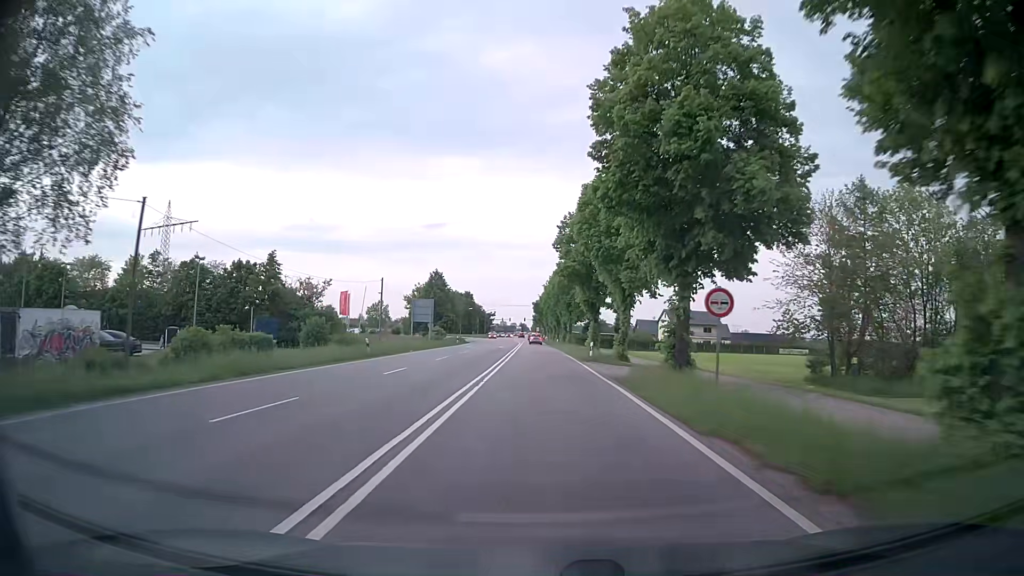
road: secondary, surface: asphalt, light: Day
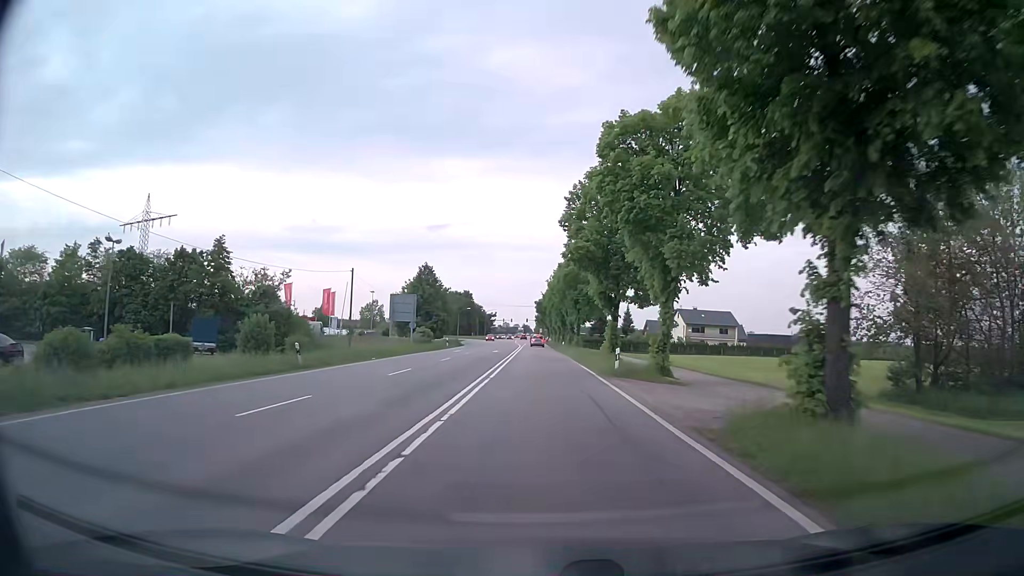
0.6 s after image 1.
(0.0, +11.0) m; 0°
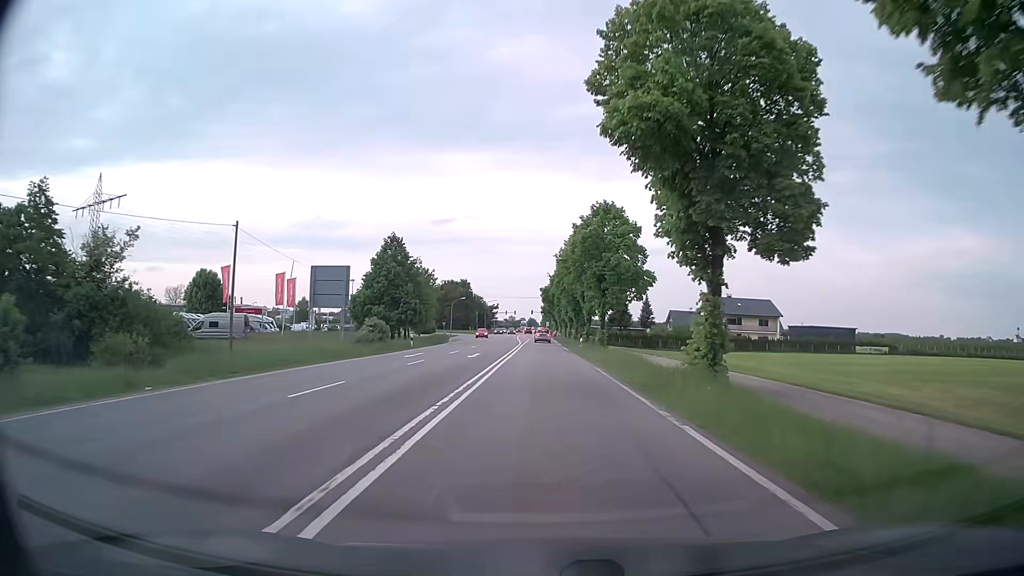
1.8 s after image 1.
(0.0, +21.4) m; 0°
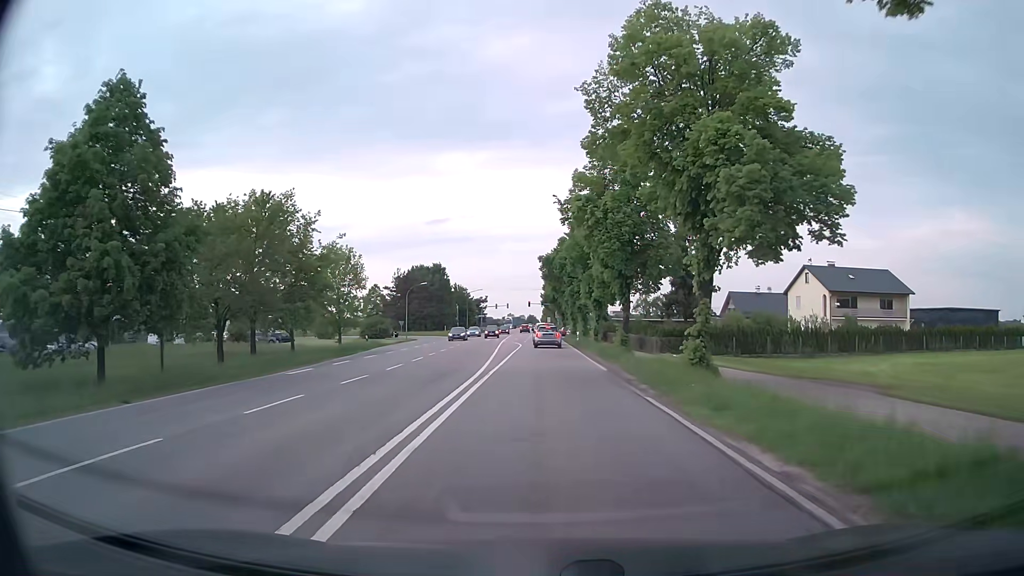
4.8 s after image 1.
(-0.4, +42.8) m; 0°
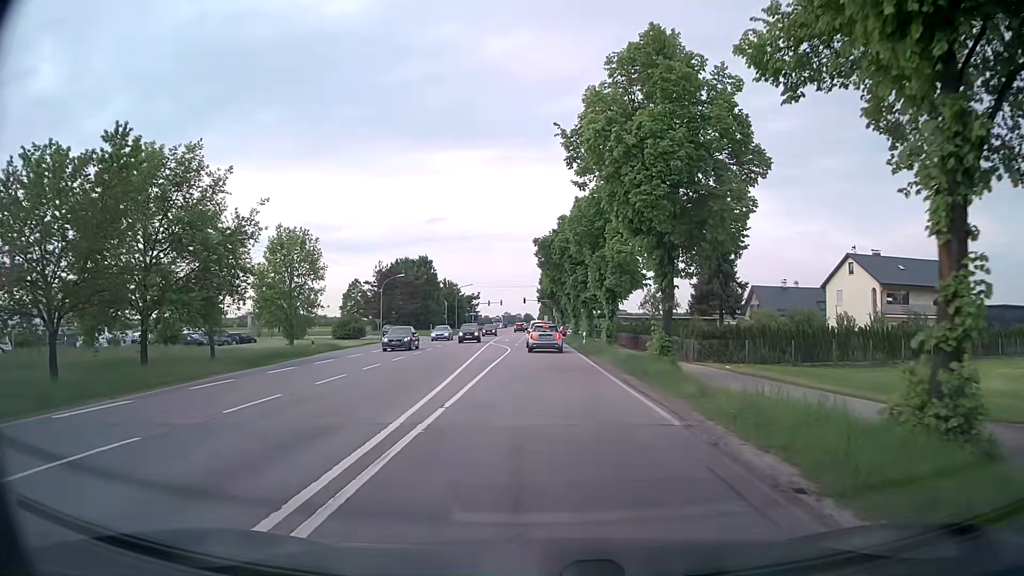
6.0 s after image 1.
(0.0, +11.6) m; 0°
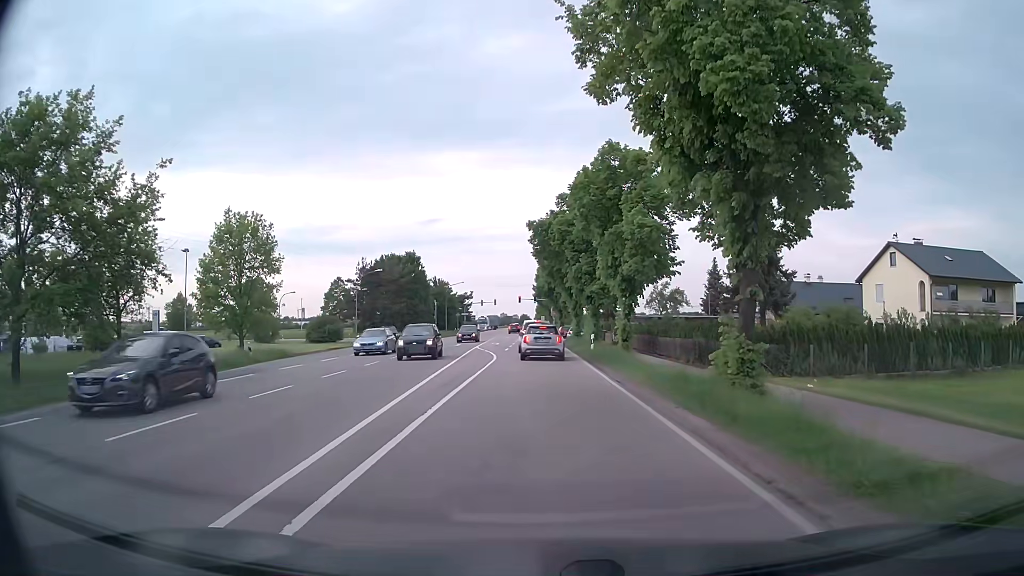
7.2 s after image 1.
(+0.1, +8.5) m; +2°
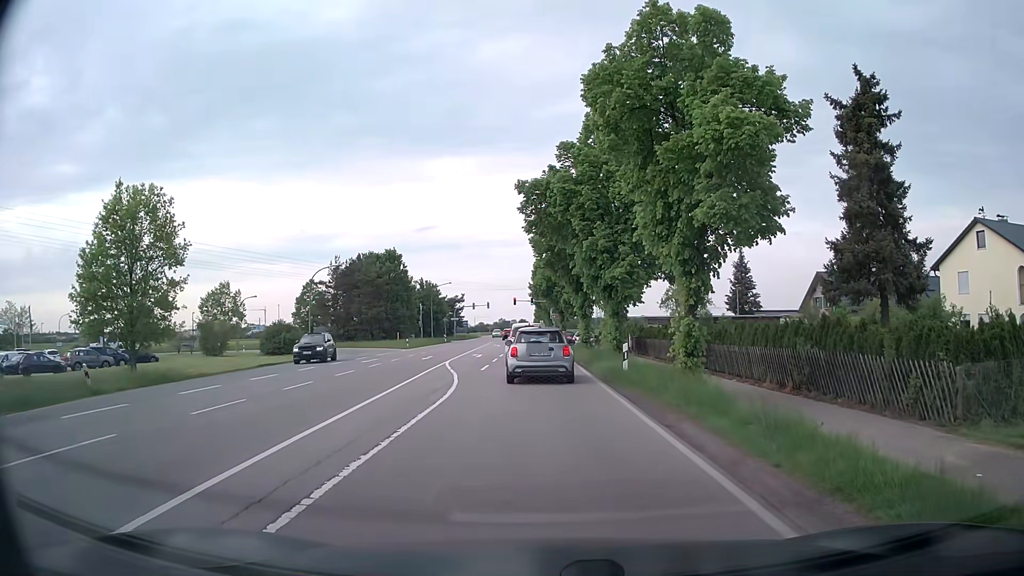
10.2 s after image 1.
(-0.2, +12.7) m; -1°
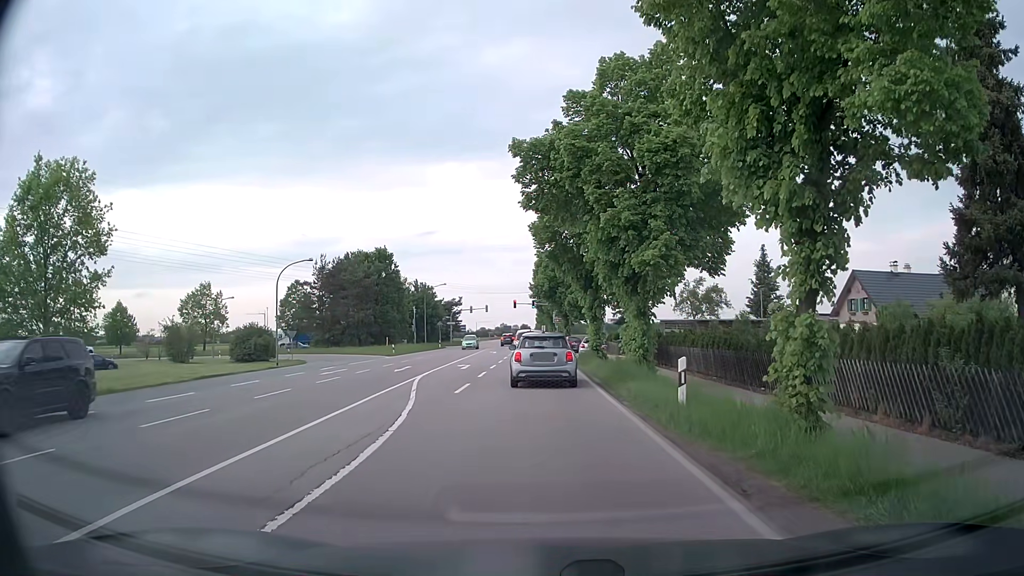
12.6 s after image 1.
(0.0, +7.4) m; +1°
(0, +10) (-1, +20) (-1, +30) (-1, +40) (-2, +50) (-2, +60) (-2, +70) (-3, +80) (-3, +90) (-3, +100) m
